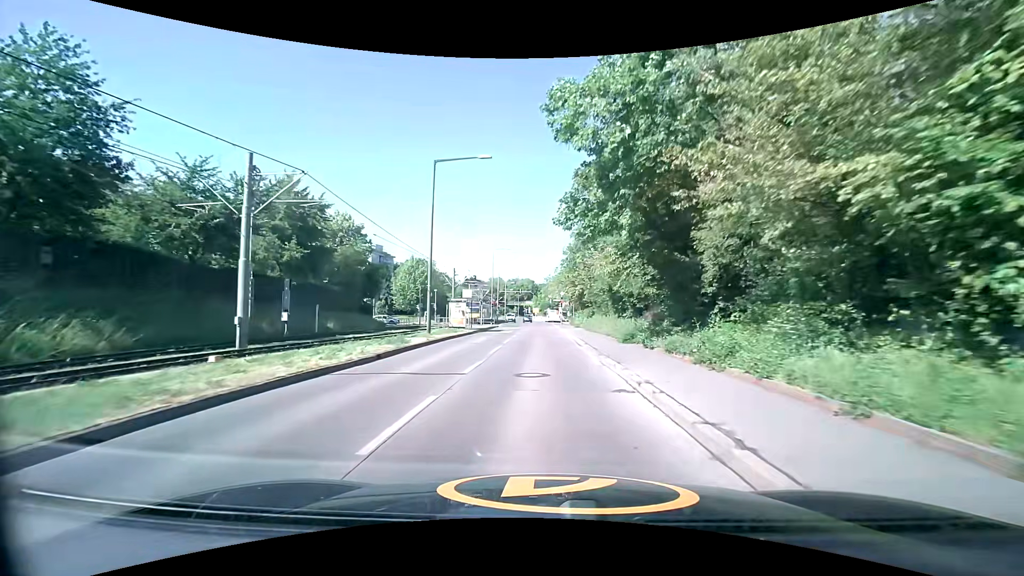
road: tertiary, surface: concrete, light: Day
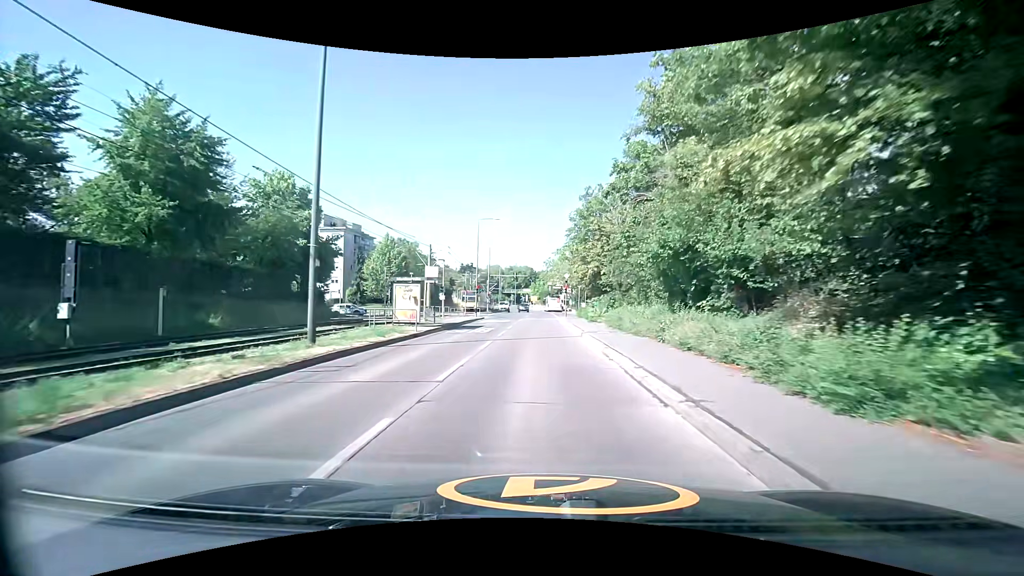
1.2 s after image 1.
(+0.1, +14.3) m; +1°
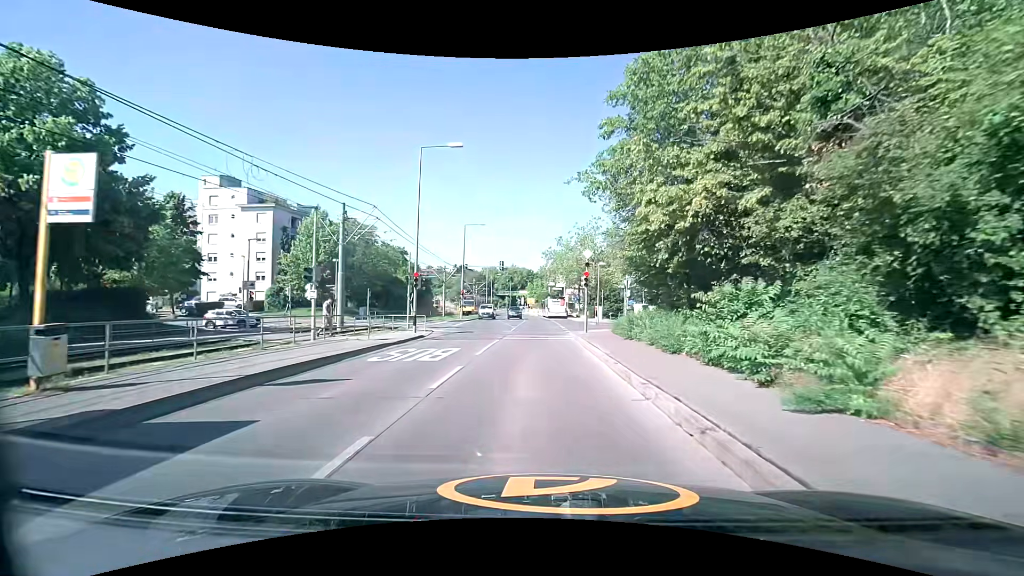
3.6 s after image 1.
(-0.2, +24.0) m; 0°
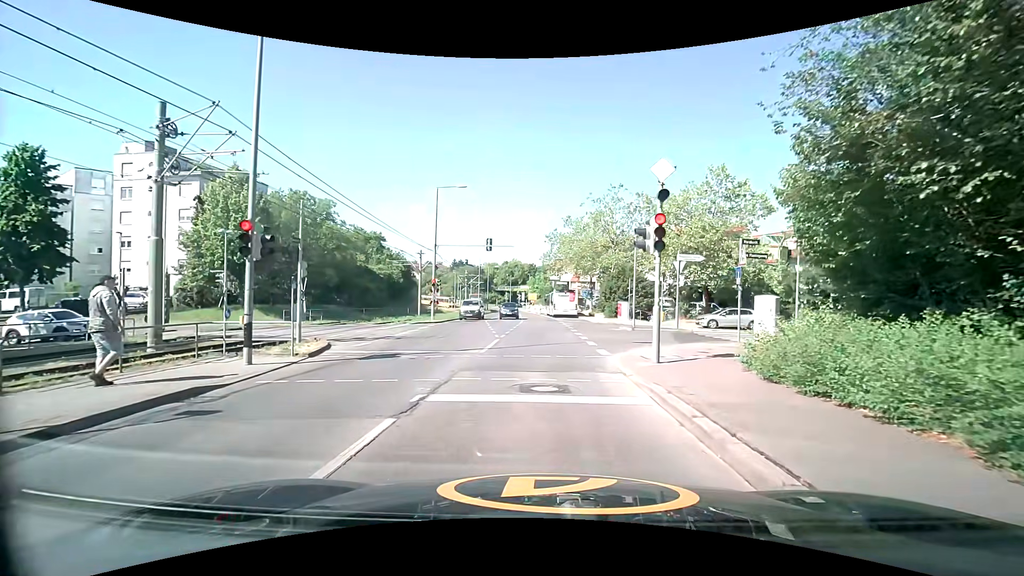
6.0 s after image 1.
(-0.1, +15.0) m; -2°
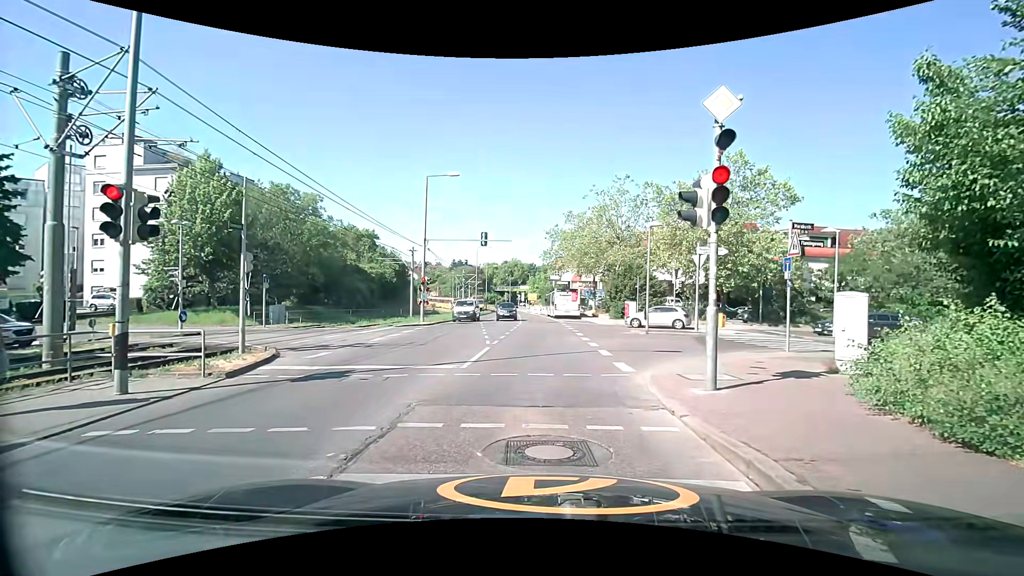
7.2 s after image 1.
(+0.1, +3.2) m; +1°
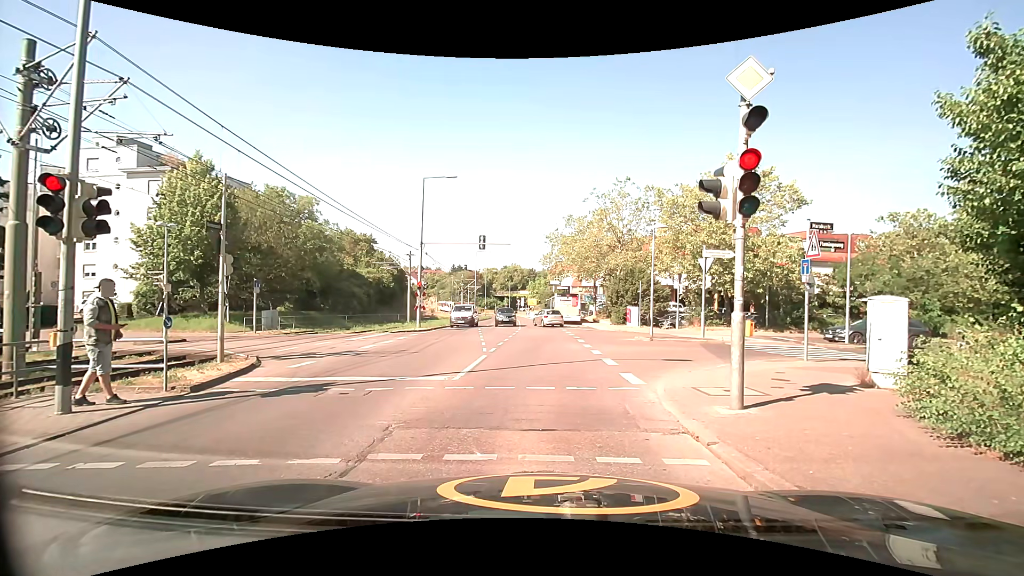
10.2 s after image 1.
(0.0, +0.9) m; 0°
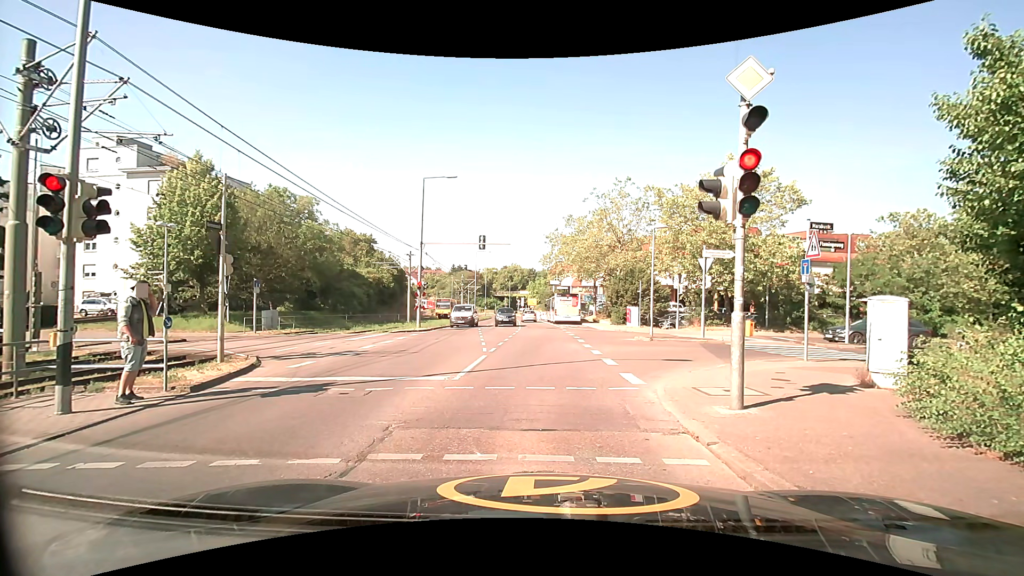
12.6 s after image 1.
(0.0, 0.0) m; 0°
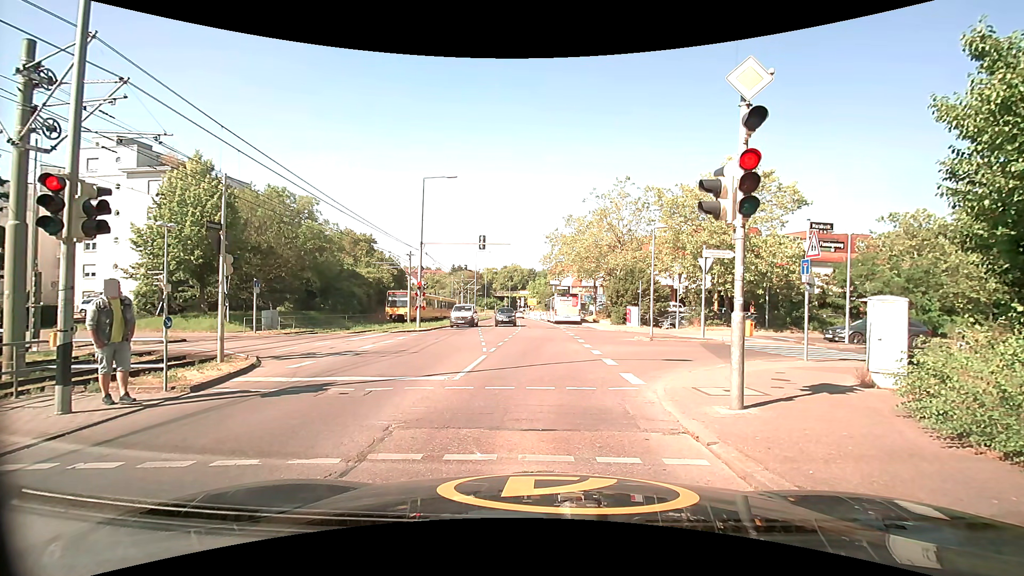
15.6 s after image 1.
(0.0, 0.0) m; 0°
(0, +10) (0, +20) (0, +30) (0, +40) (-1, +50) (-1, +60) (-2, +70) (-2, +80) (-3, +90) (-4, +100) m
